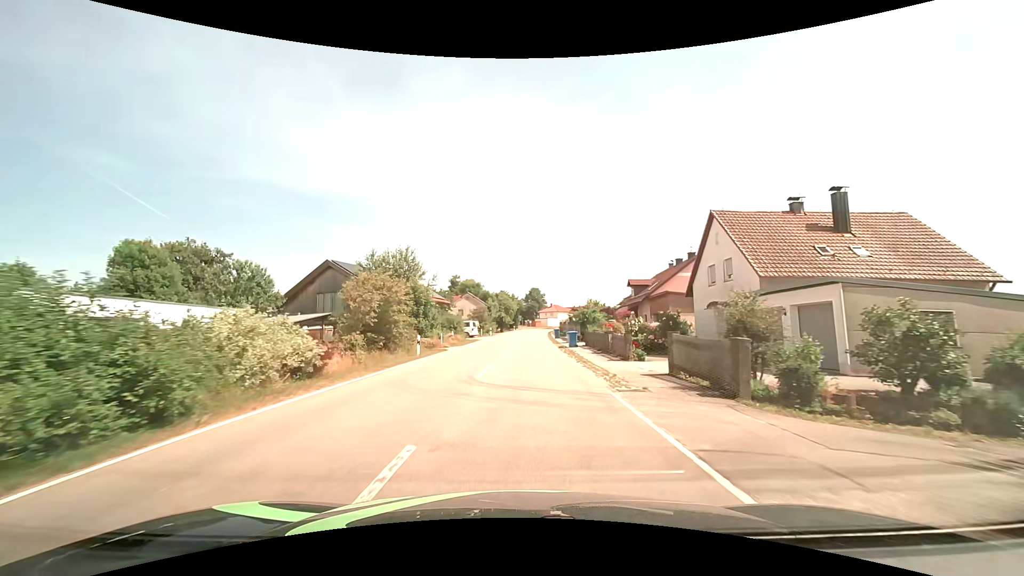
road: tertiary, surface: asphalt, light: Day
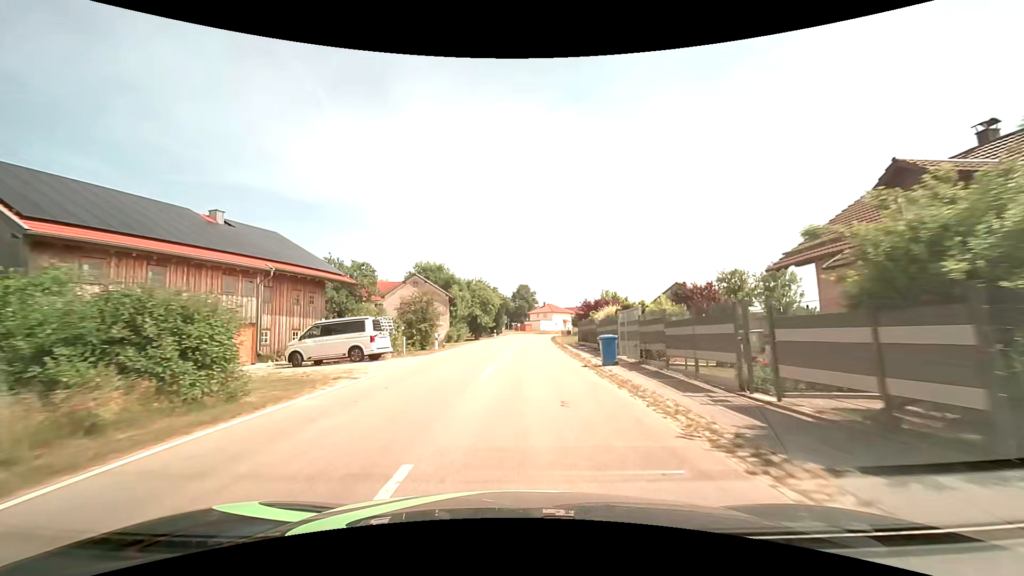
(+0.5, +36.6) m; +1°
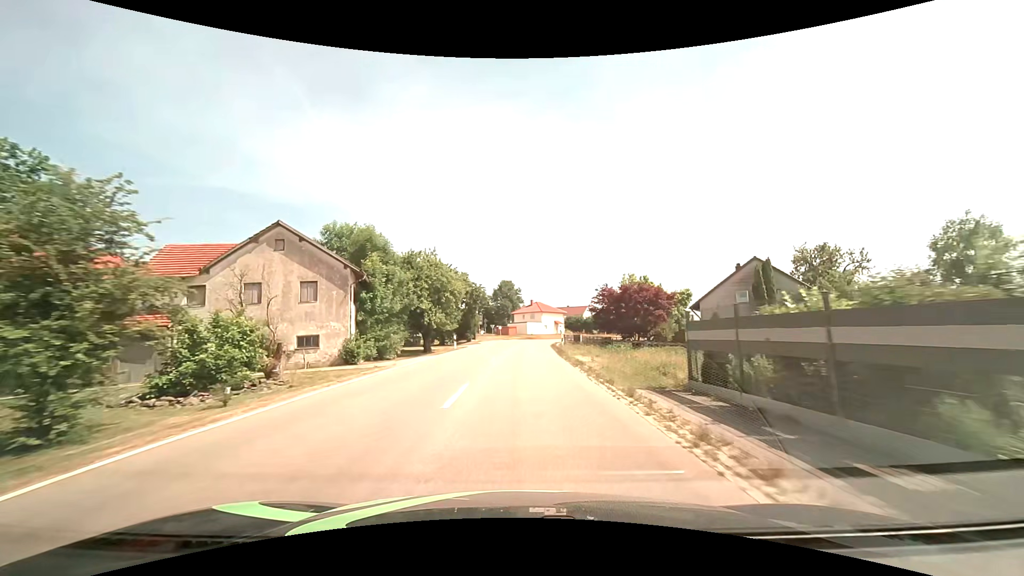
(+0.5, +28.1) m; +2°
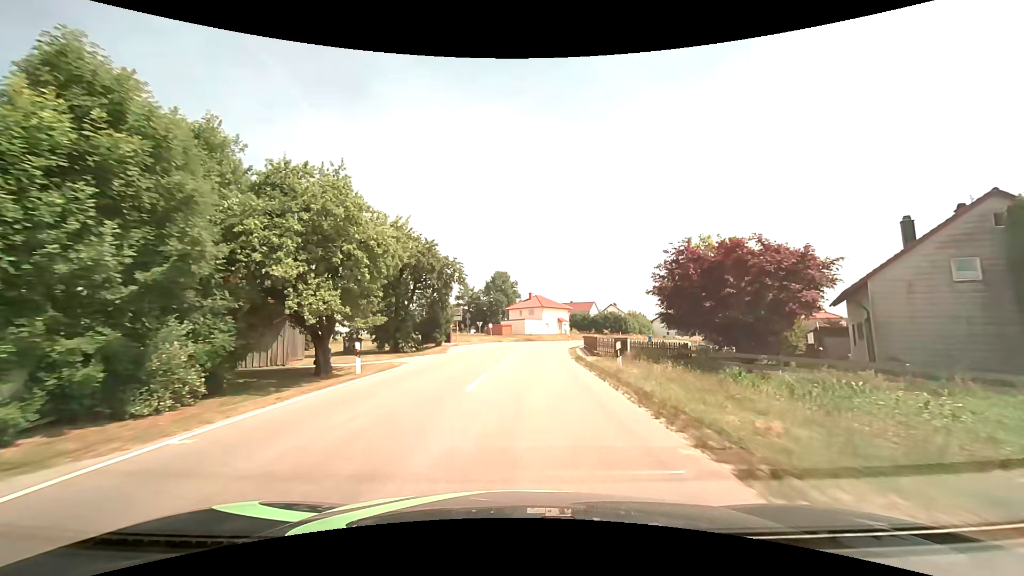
(+0.2, +22.3) m; +1°
(0, +10) (0, +20) (+1, +30) (+2, +40) (+3, +50) (+5, +60) (+8, +69) (+12, +78) (+18, +86) (+24, +94) m
